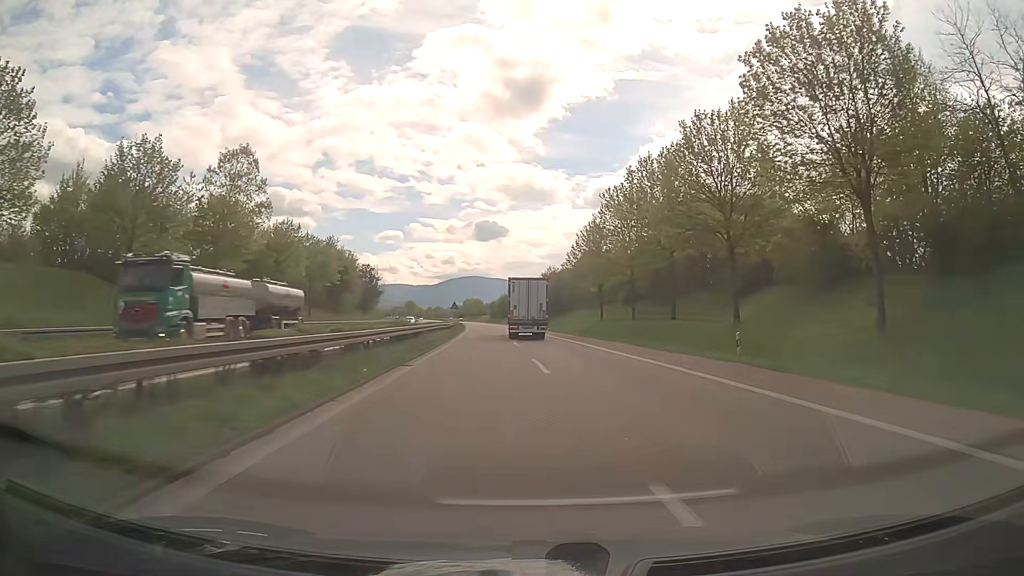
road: trunk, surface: asphalt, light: Day
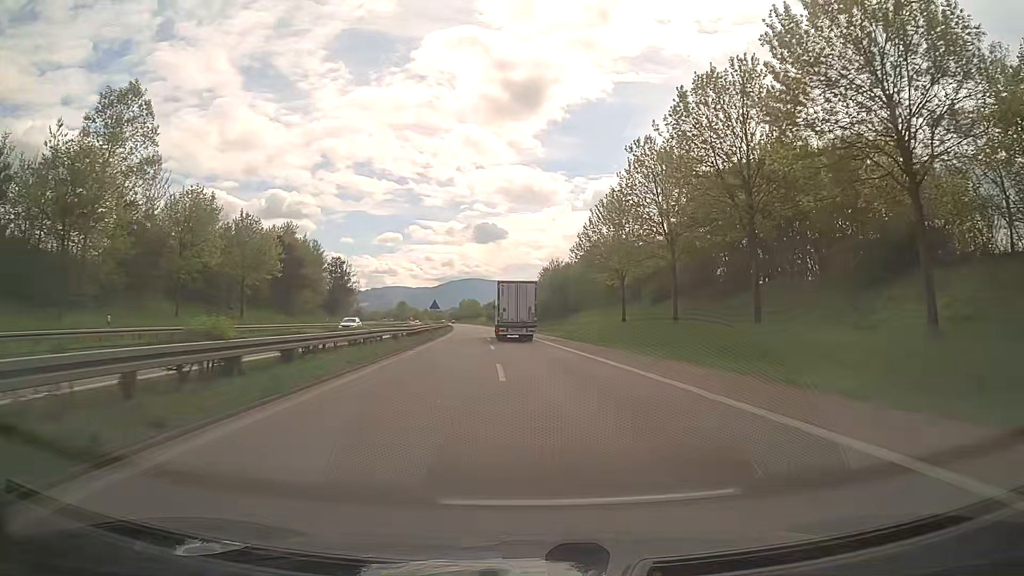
(0.0, +18.5) m; 0°
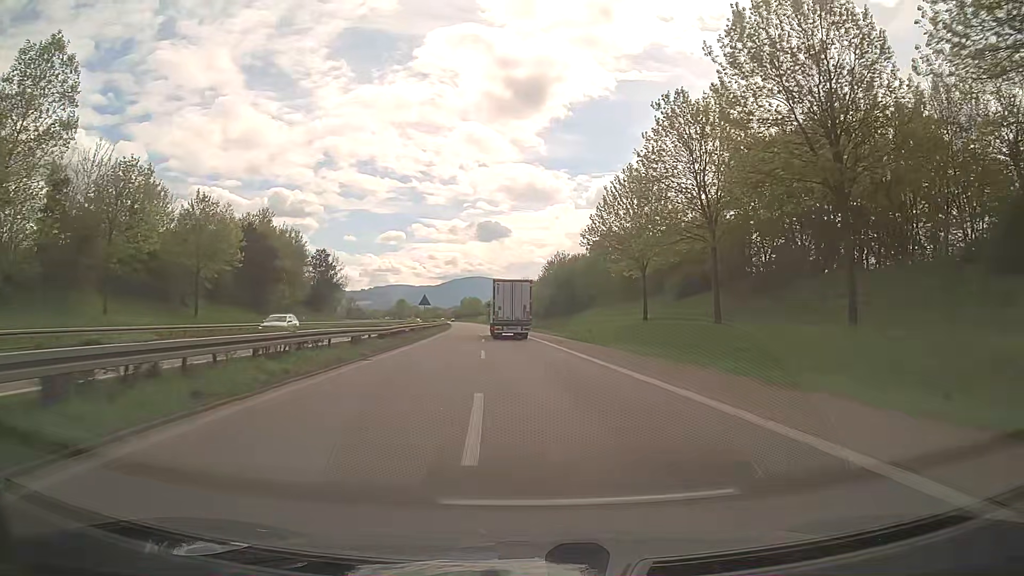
(0.0, +9.3) m; 0°
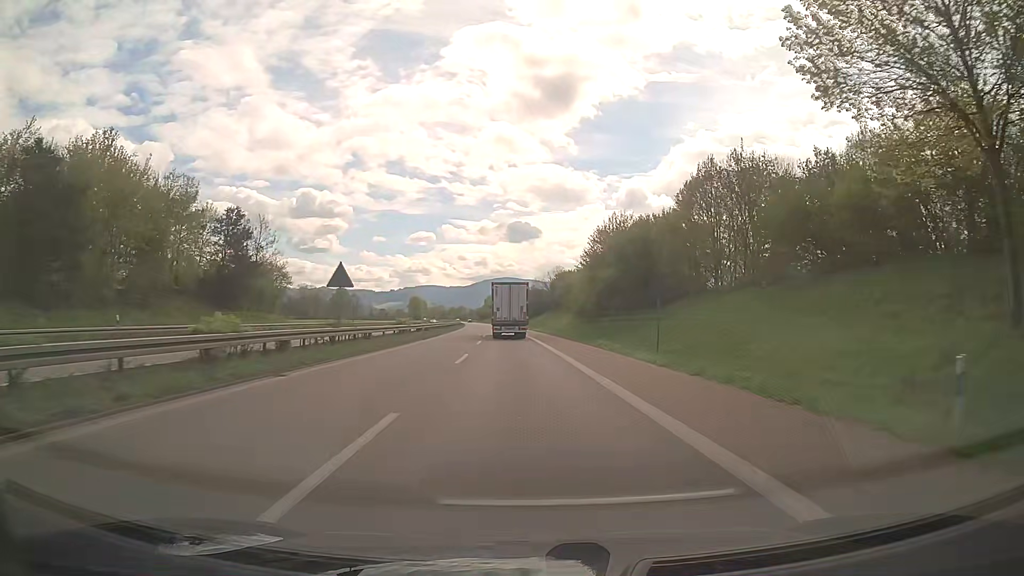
(-0.8, +37.1) m; -2°
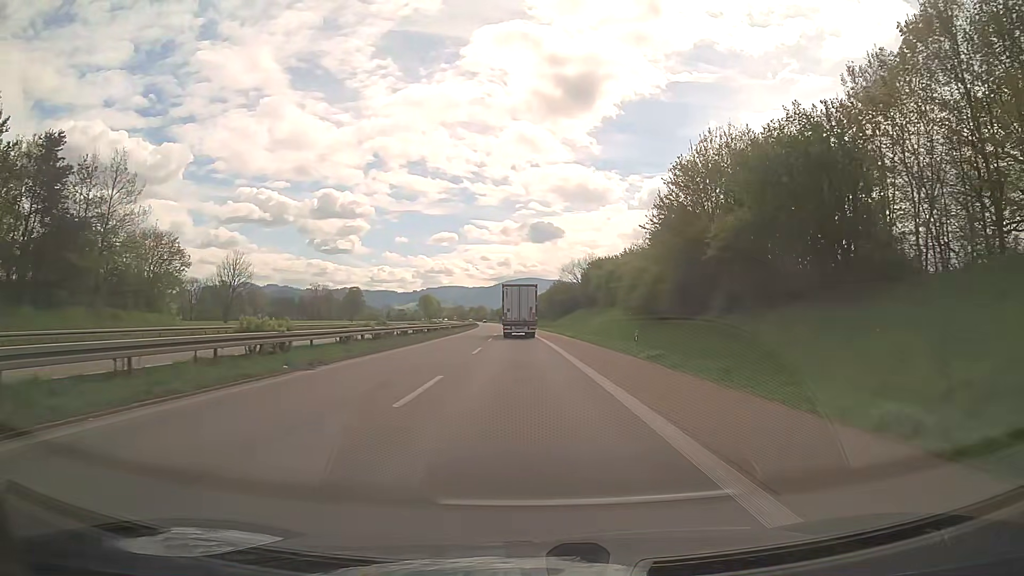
(-0.6, +27.9) m; -2°
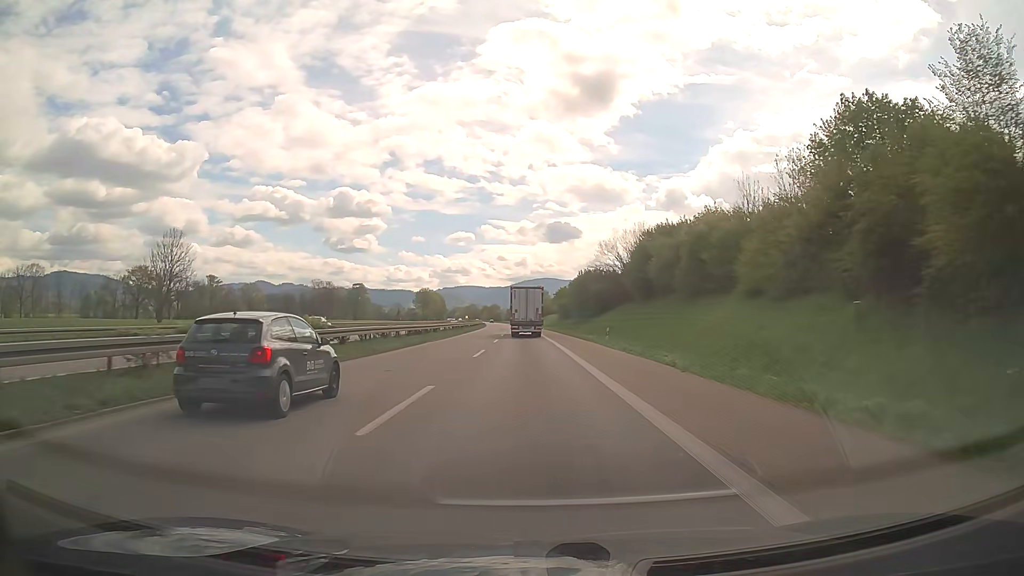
(-0.5, +37.3) m; -1°
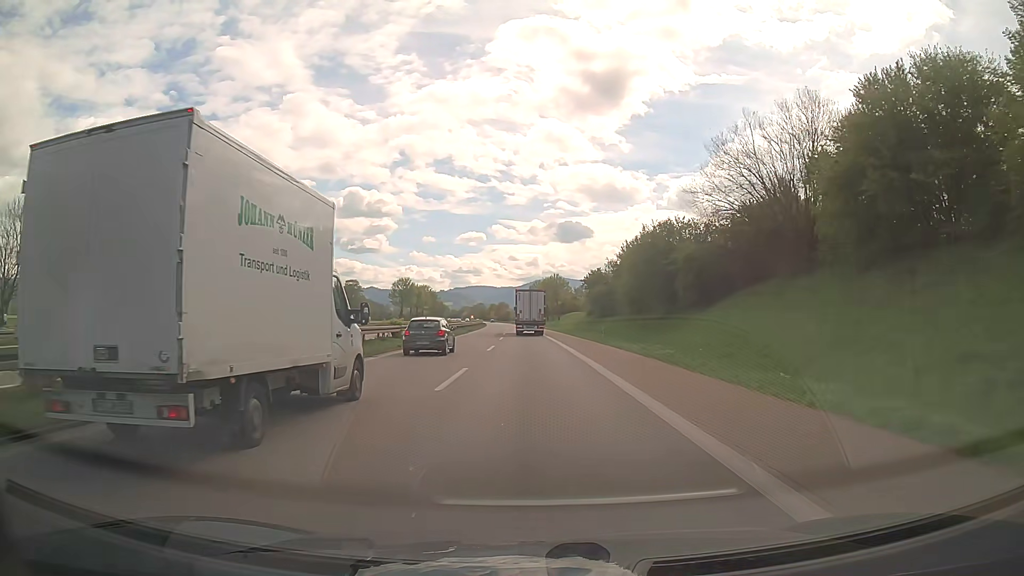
(-0.5, +46.7) m; -1°
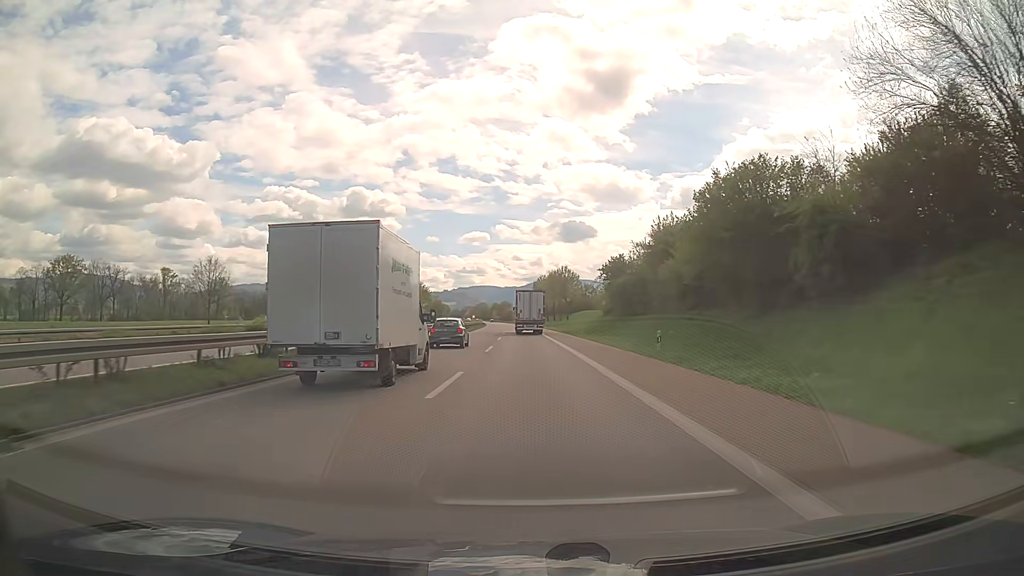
(0.0, +18.7) m; 0°
(0, +10) (0, +20) (0, +30) (0, +40) (0, +50) (0, +60) (-1, +70) (-1, +80) (-1, +90) (-1, +100) m
